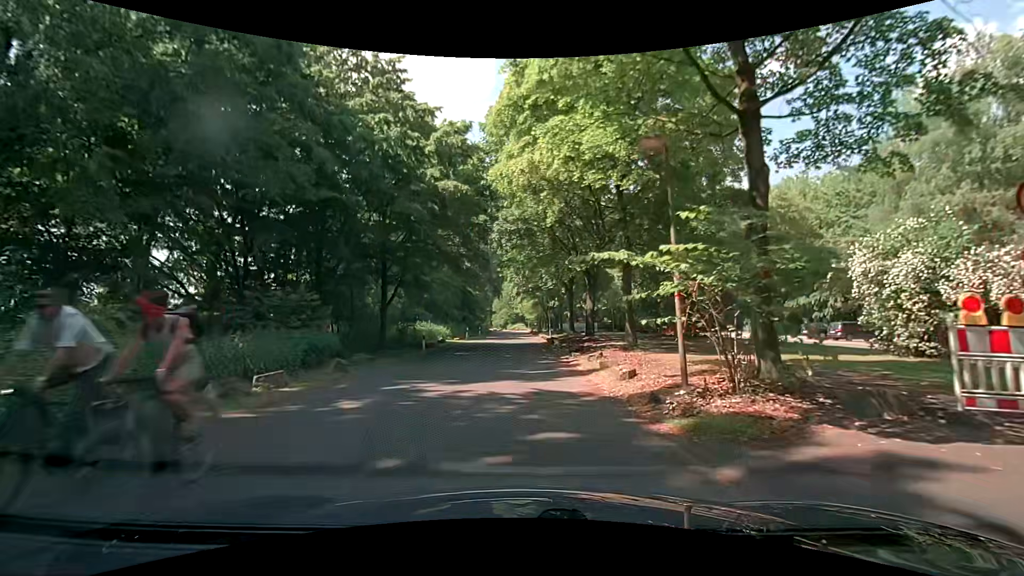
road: residential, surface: asphalt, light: Day
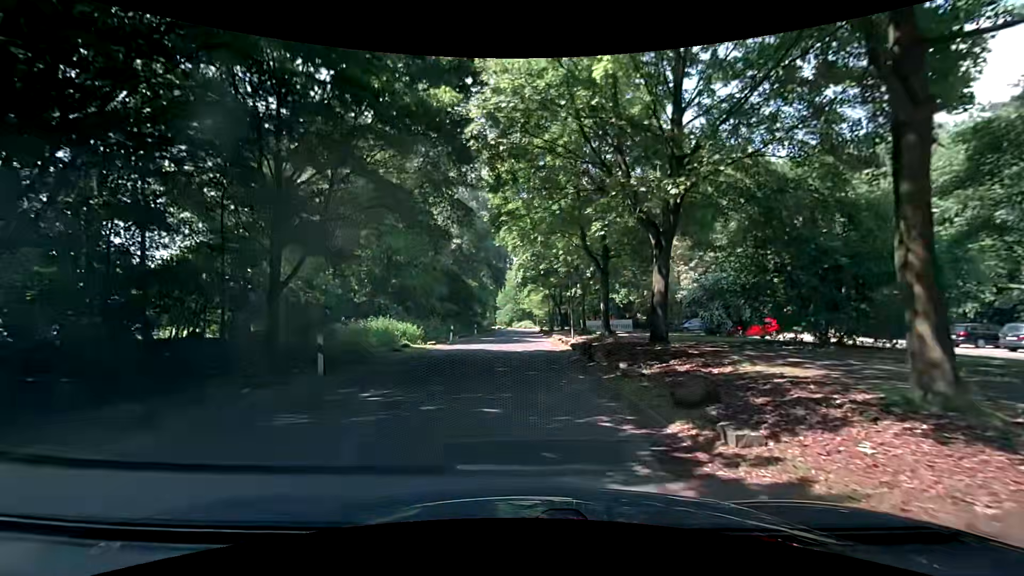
(-0.2, +14.8) m; 0°
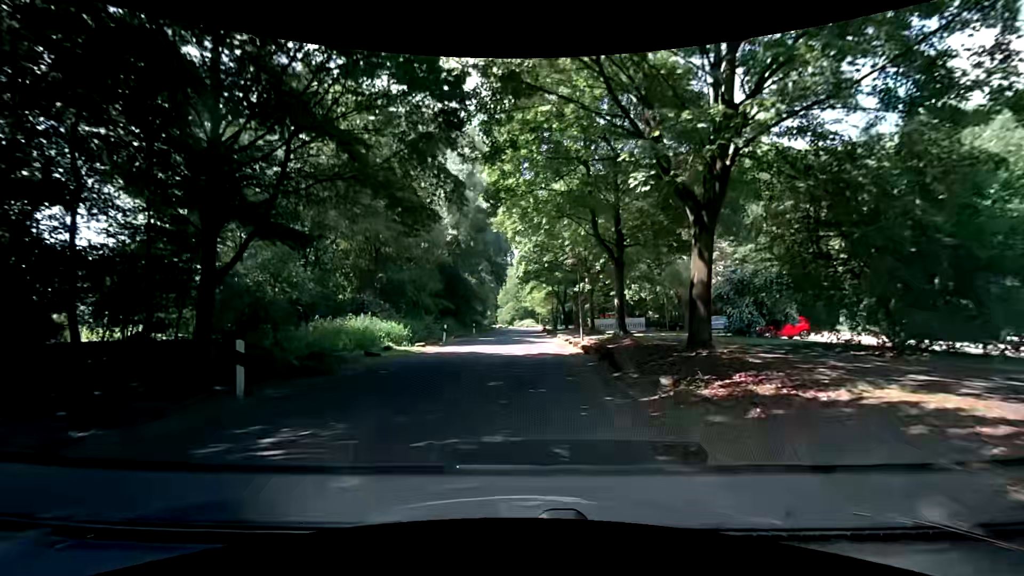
(0.0, +3.7) m; -1°
(0, +10) (0, +20) (0, +30) (0, +40) (0, +50) (+1, +60) (+1, +70) (+1, +80) (+1, +90) (0, +100) m
